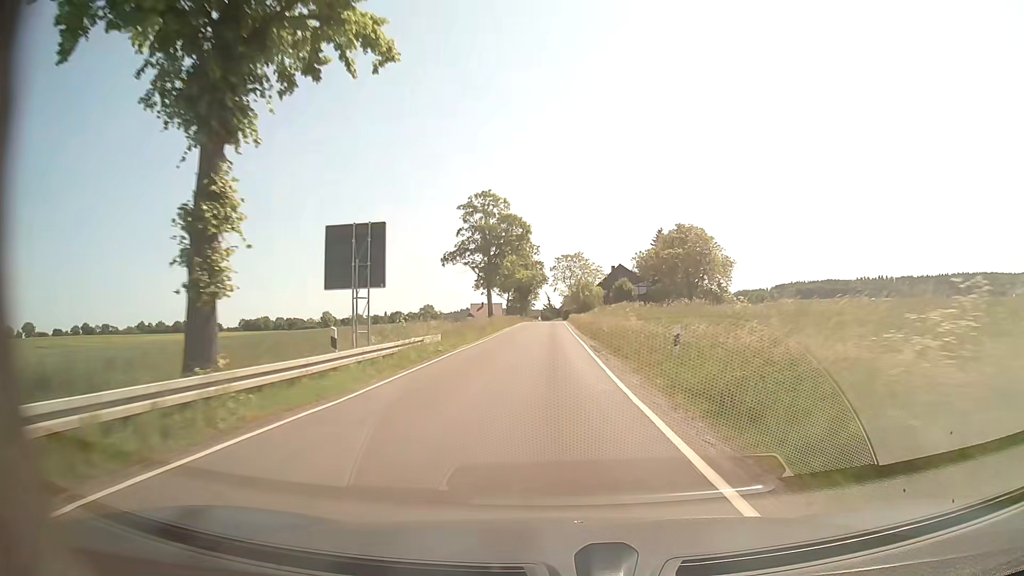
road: secondary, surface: asphalt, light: Day
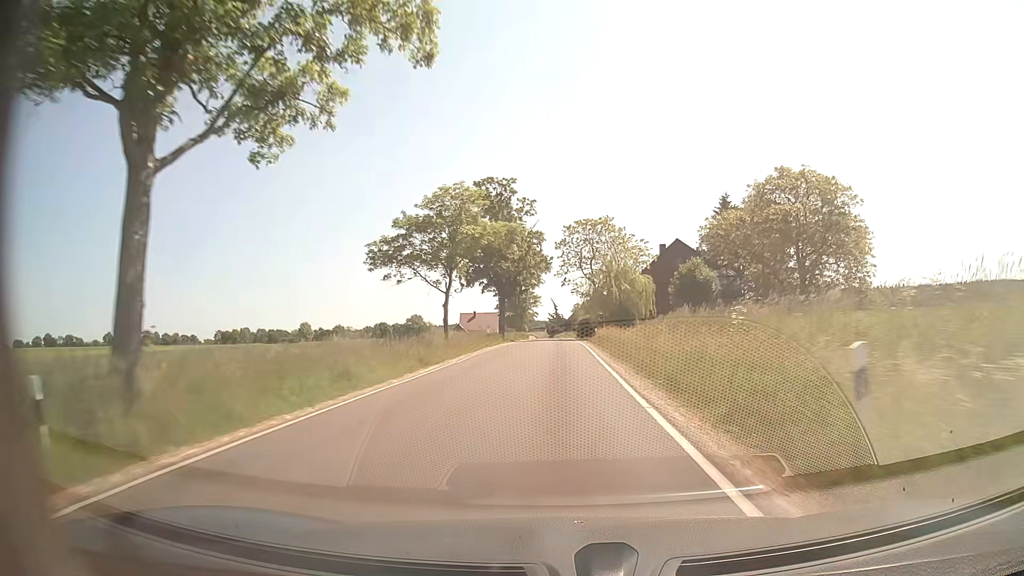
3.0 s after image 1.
(-0.2, +53.4) m; -1°
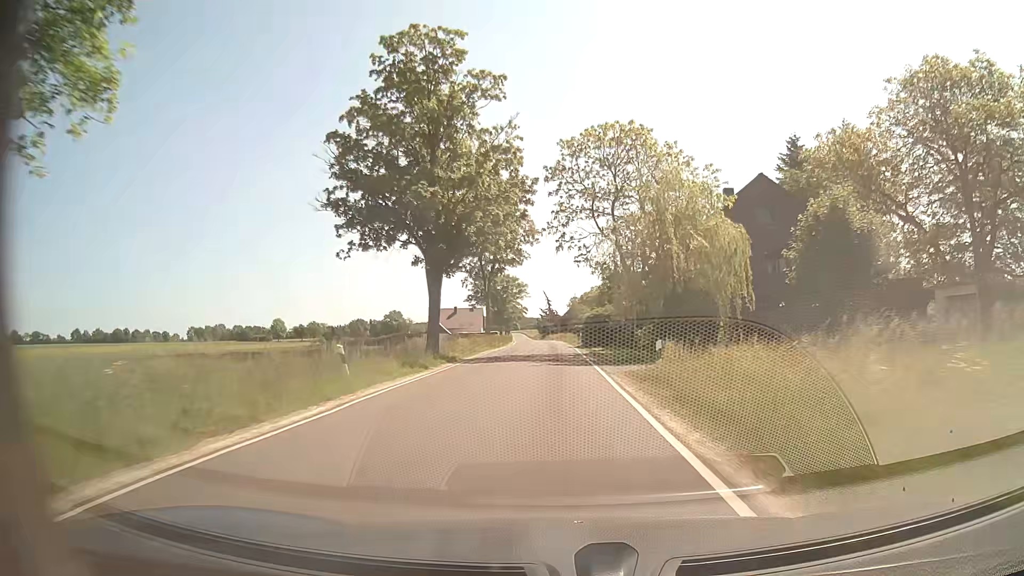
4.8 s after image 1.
(+0.2, +32.0) m; +1°
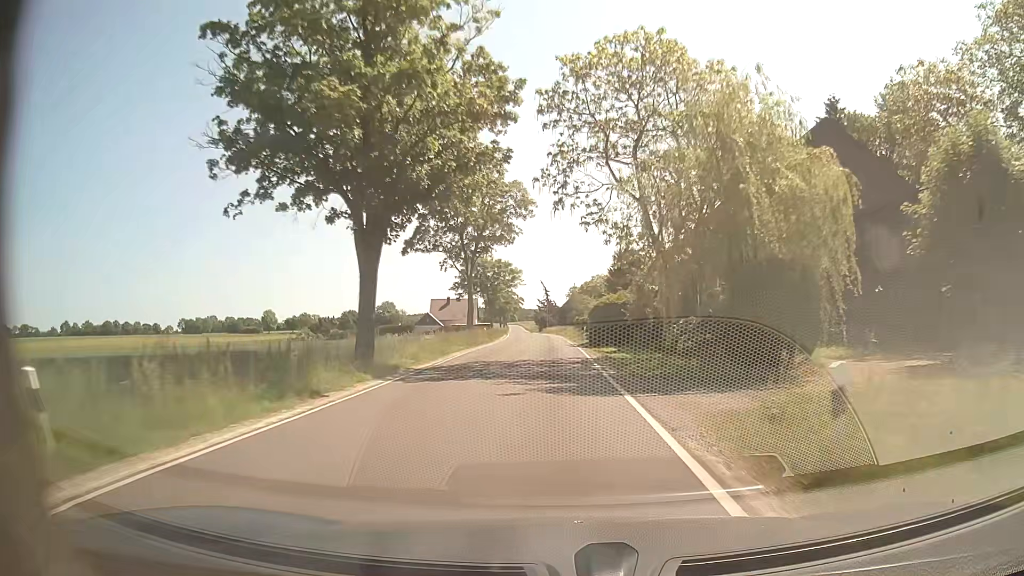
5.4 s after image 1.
(0.0, +10.7) m; 0°
(0, +10) (0, +20) (0, +30) (0, +40) (0, +50) (-1, +60) (-1, +70) (-1, +80) (-2, +90) (-2, +100) m
